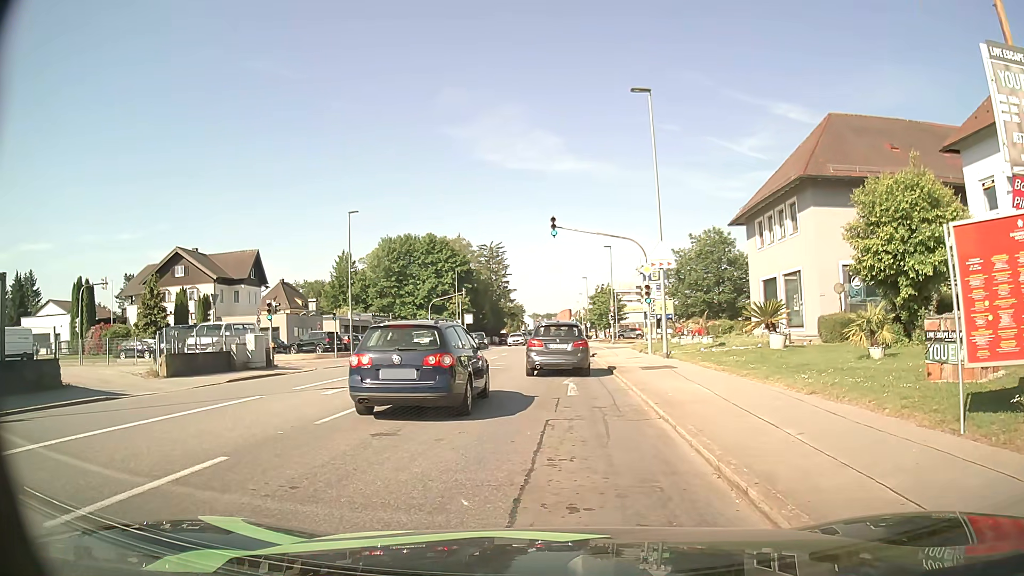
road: tertiary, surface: asphalt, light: Day
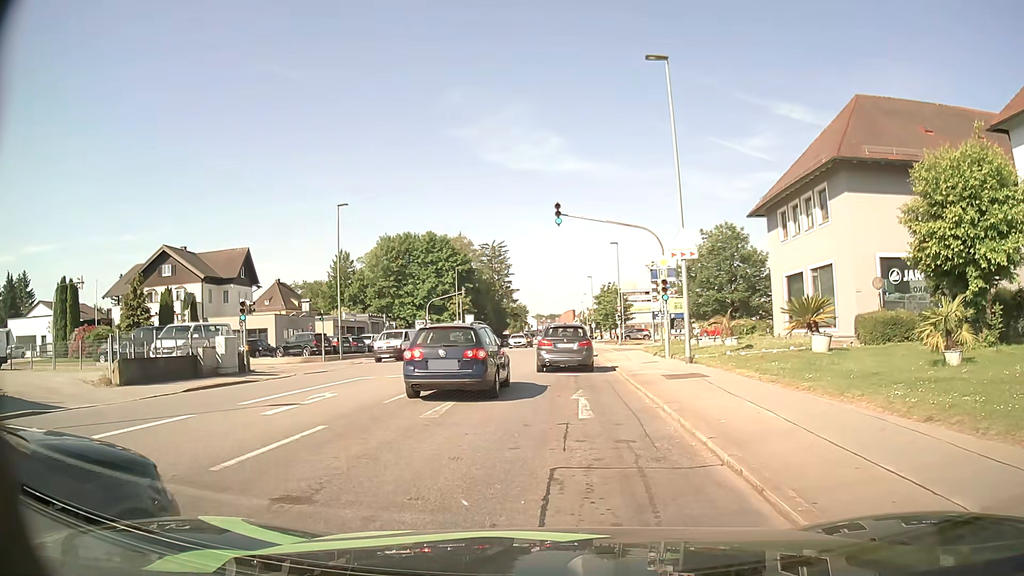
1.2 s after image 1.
(0.0, +3.6) m; -1°
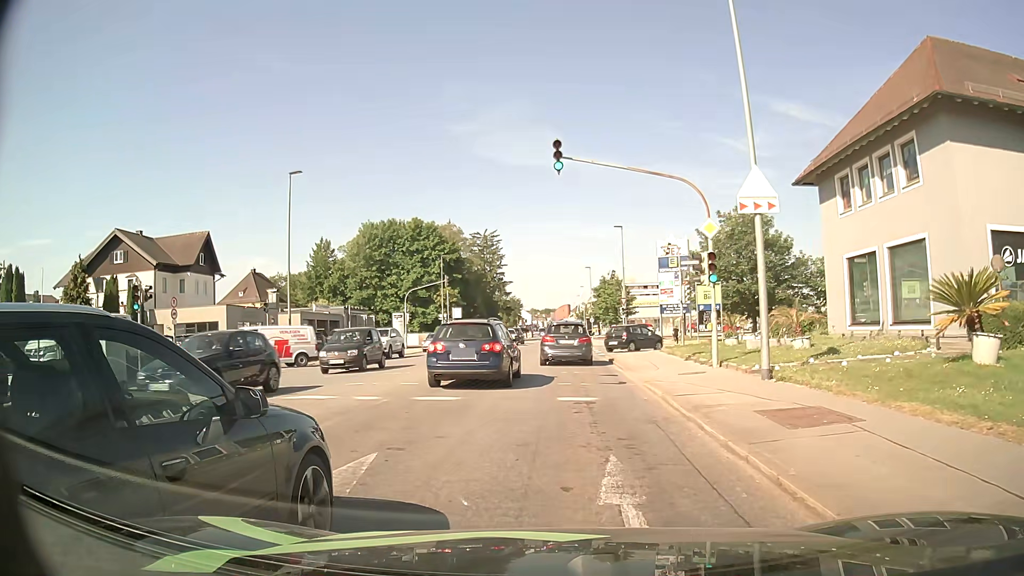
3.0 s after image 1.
(+0.1, +8.3) m; +2°
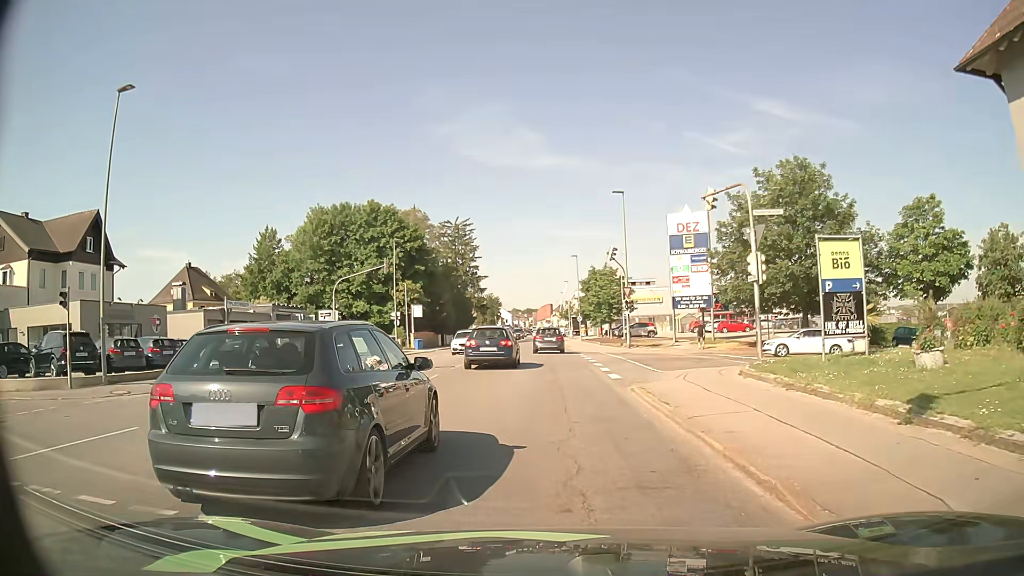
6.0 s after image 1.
(0.0, +15.6) m; 0°
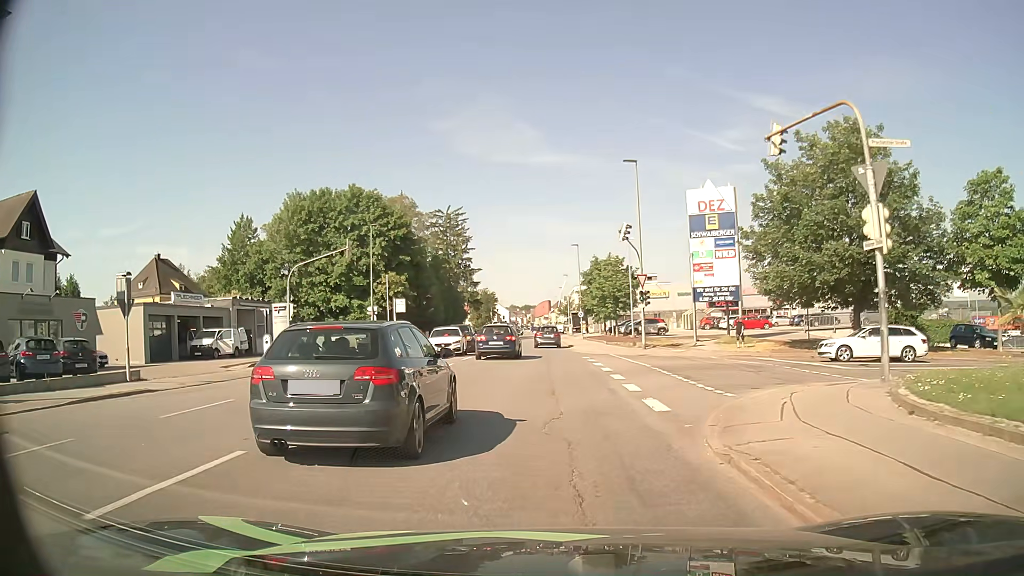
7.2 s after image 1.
(0.0, +7.9) m; +1°
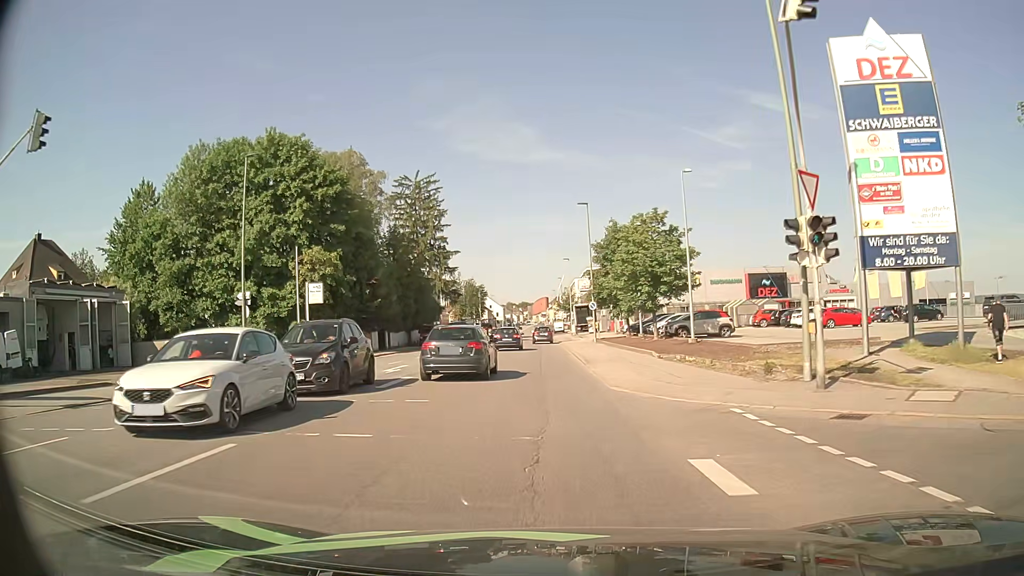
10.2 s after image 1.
(-0.1, +24.1) m; 0°
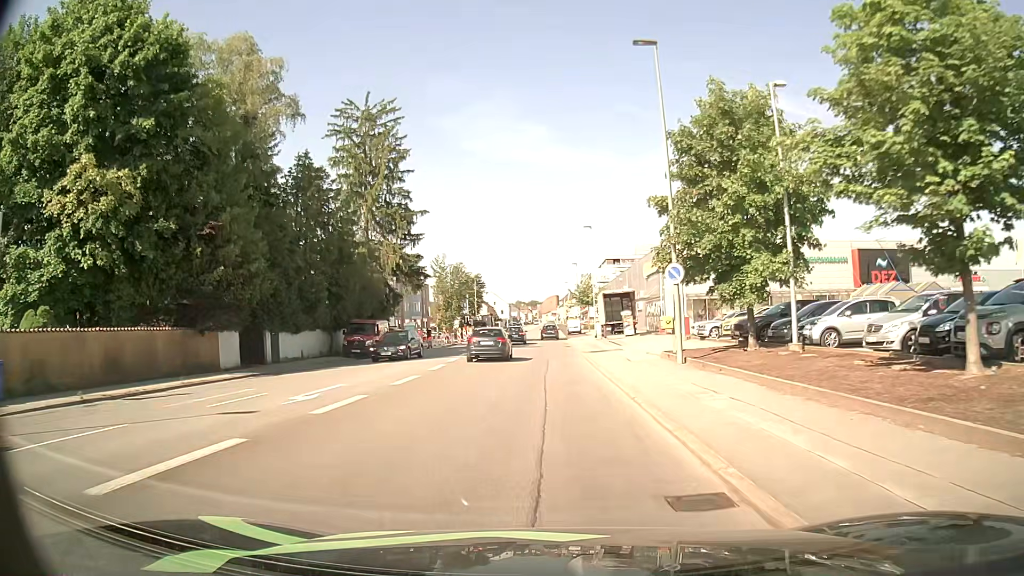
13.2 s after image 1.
(-0.4, +29.3) m; -1°
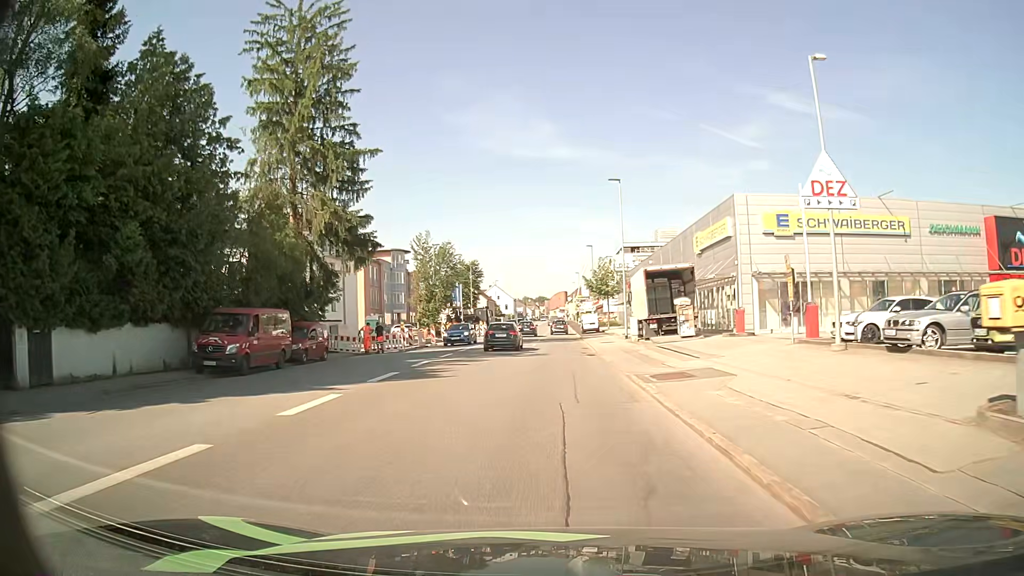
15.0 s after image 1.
(-0.2, +19.2) m; -1°
(0, +10) (0, +20) (0, +30) (0, +40) (+1, +50) (+1, +60) (+1, +70) (+1, +80) (+1, +90) (+1, +100) m
